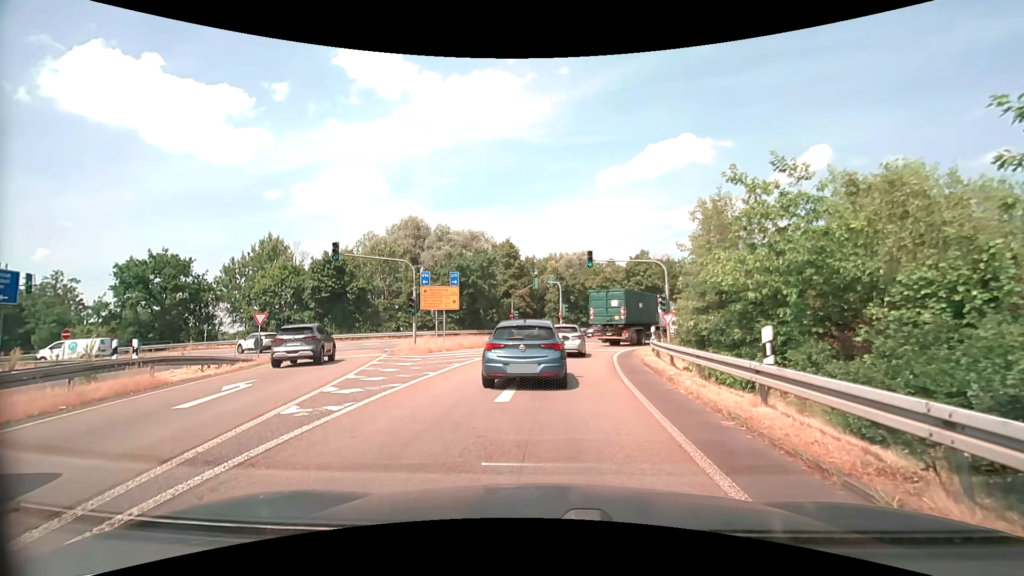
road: motorway_link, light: Day
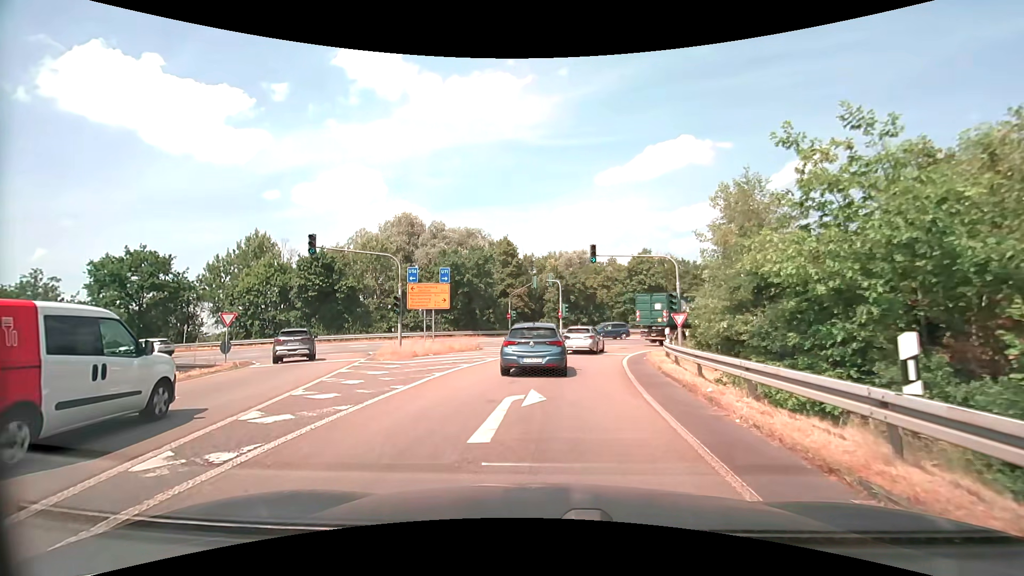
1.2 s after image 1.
(0.0, +3.1) m; 0°
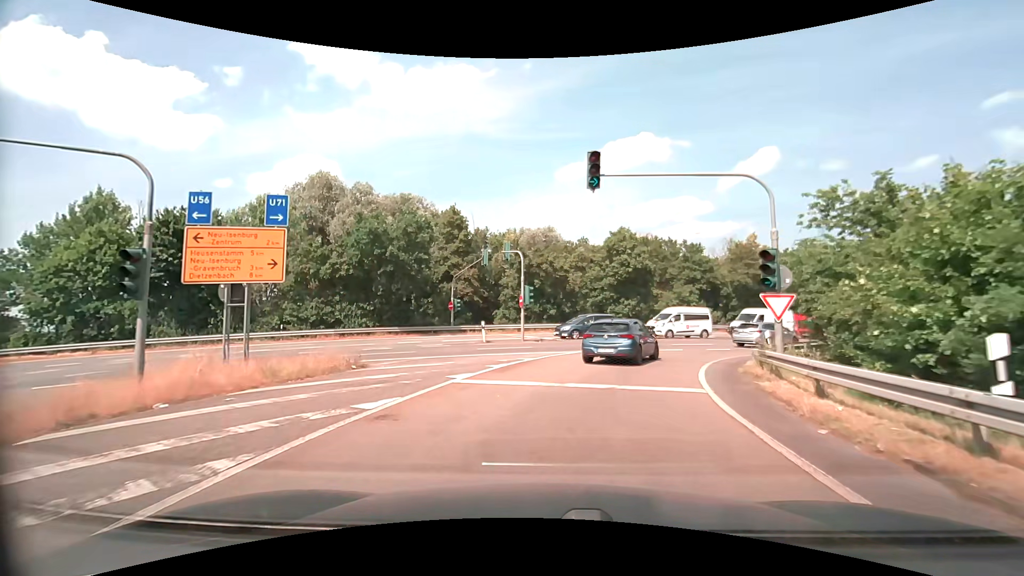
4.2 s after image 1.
(+0.3, +16.6) m; +4°
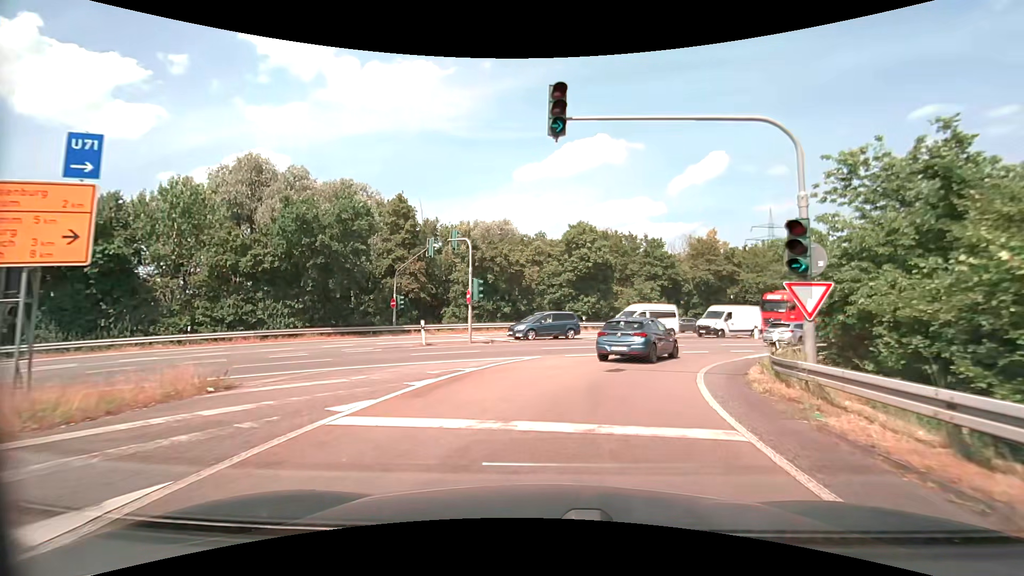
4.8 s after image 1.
(+0.2, +4.4) m; +5°
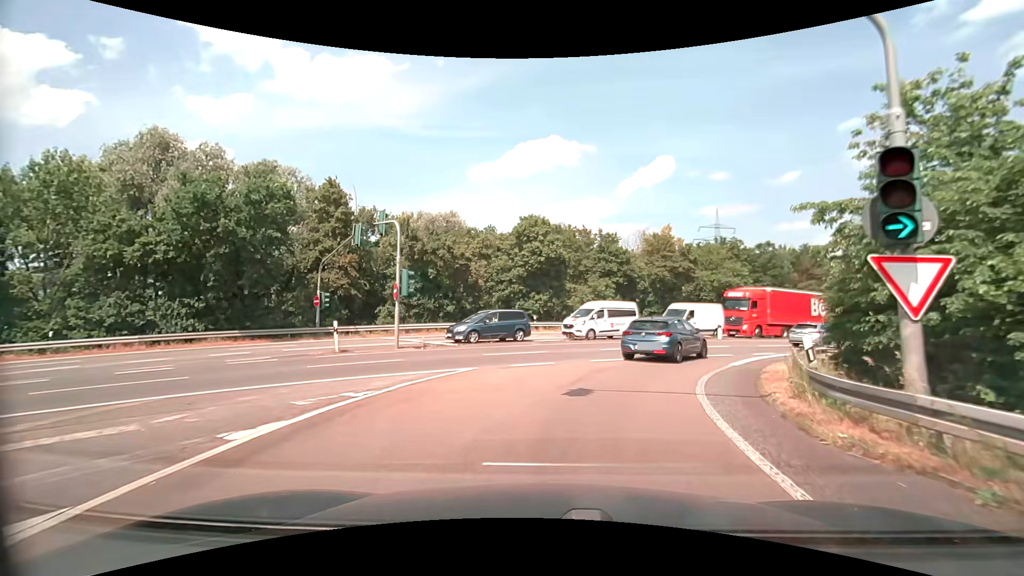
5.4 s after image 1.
(+0.2, +4.5) m; +5°
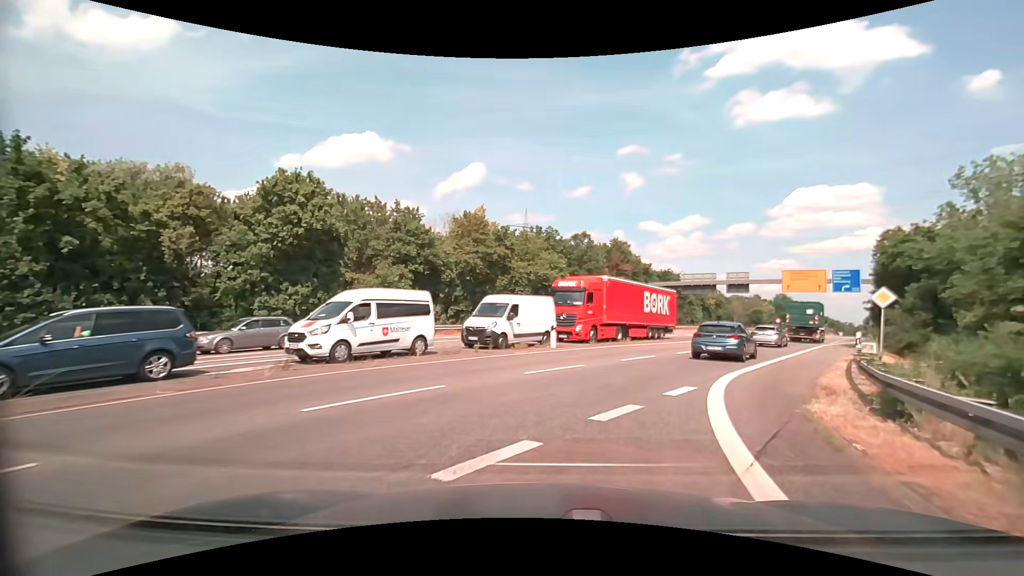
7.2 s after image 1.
(+2.5, +13.9) m; +21°
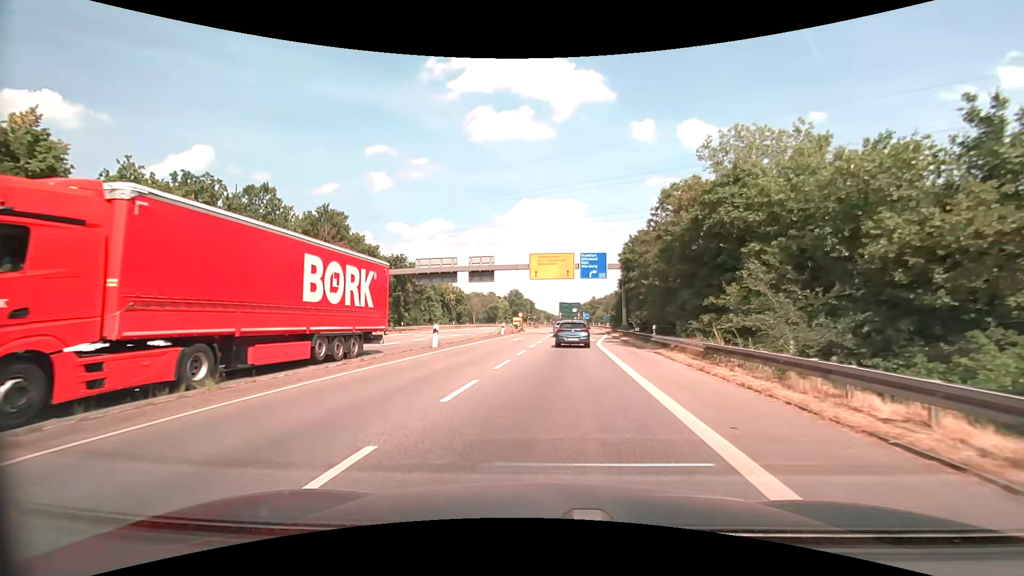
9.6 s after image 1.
(+5.9, +19.9) m; +29°
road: secondary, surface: asphalt
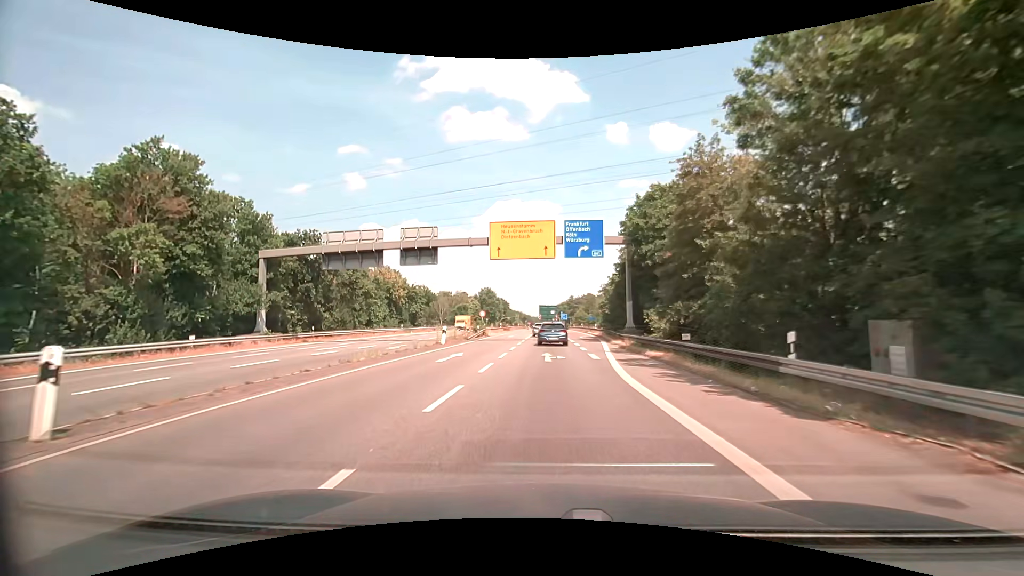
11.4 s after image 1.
(+0.6, +18.8) m; +2°
(0, +10) (0, +20) (0, +30) (0, +40) (0, +50) (0, +60) (+1, +70) (+1, +80) (+1, +90) (+1, +100) m
